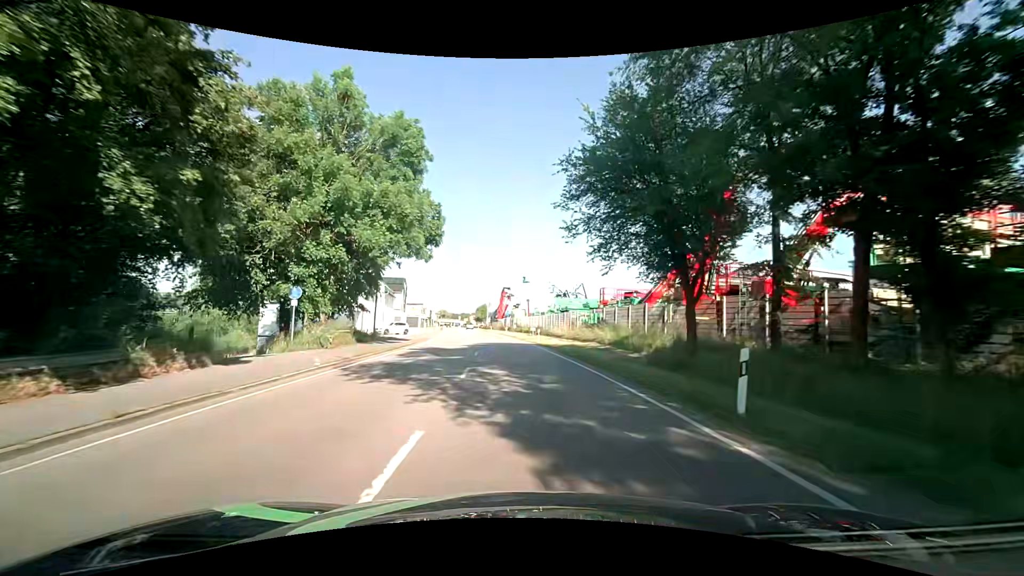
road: primary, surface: asphalt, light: Day
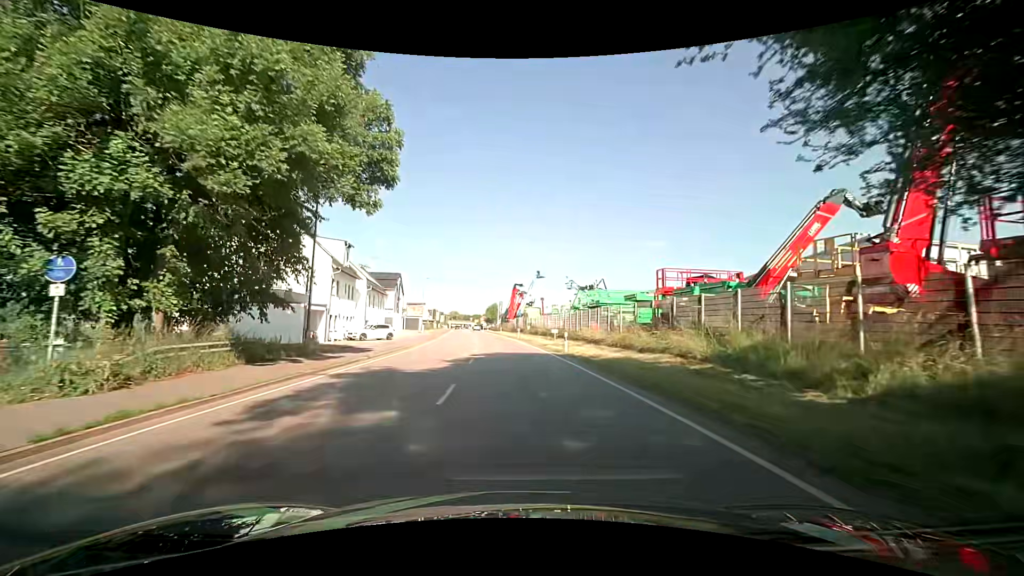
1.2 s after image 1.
(-0.2, +12.6) m; -1°
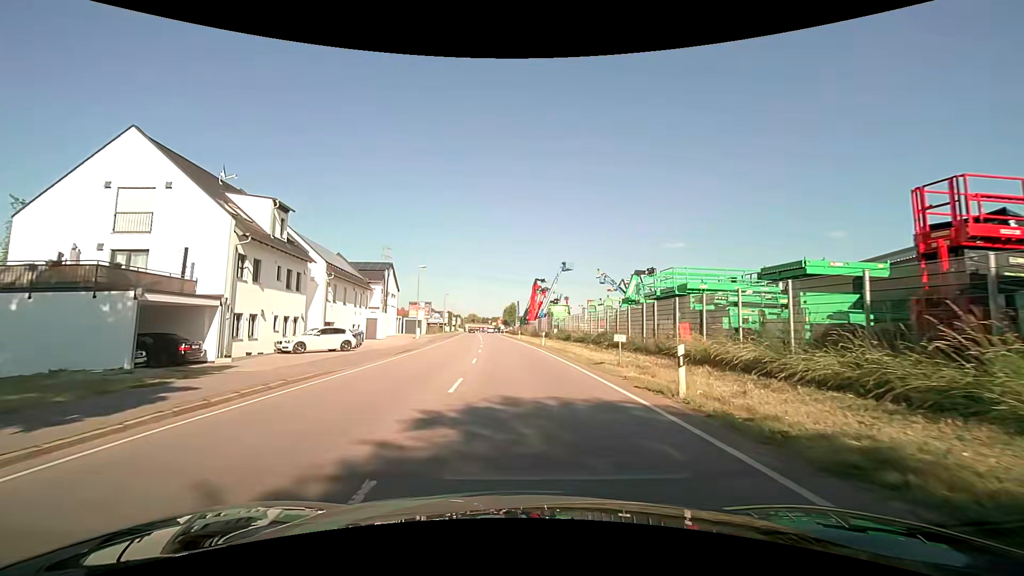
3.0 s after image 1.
(-0.4, +16.0) m; -2°
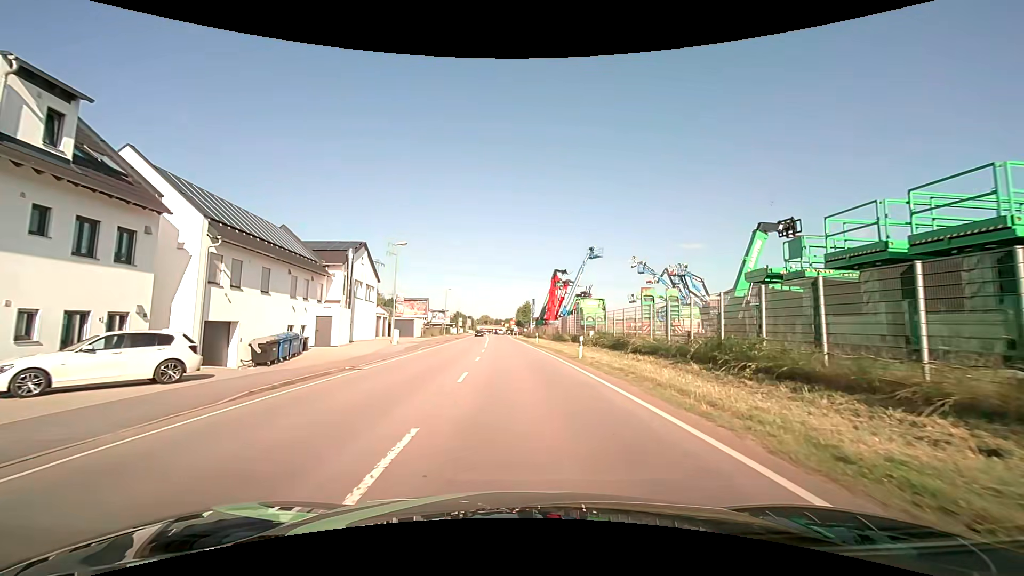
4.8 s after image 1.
(-0.4, +15.9) m; -2°
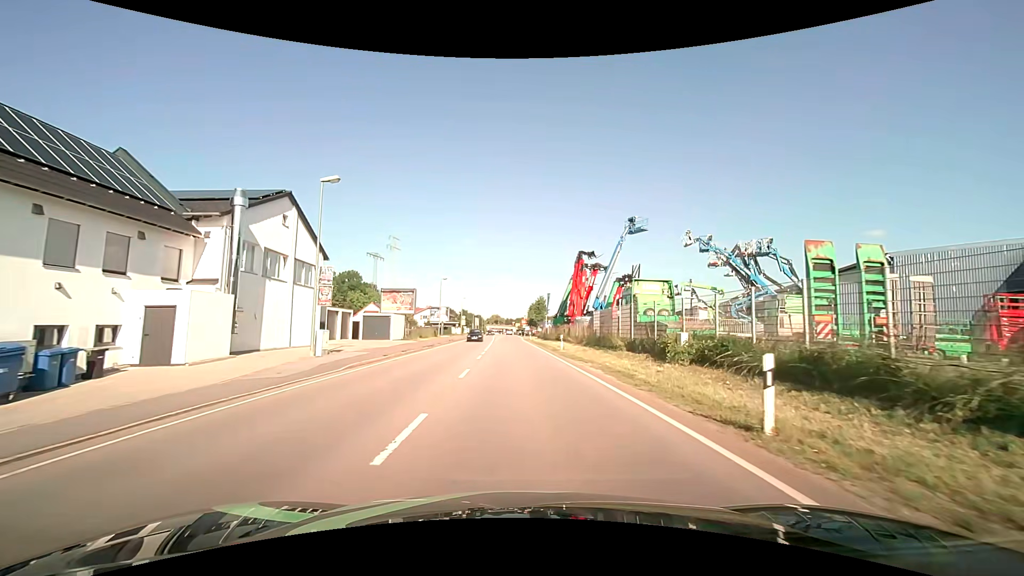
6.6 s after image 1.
(-0.2, +17.0) m; -1°
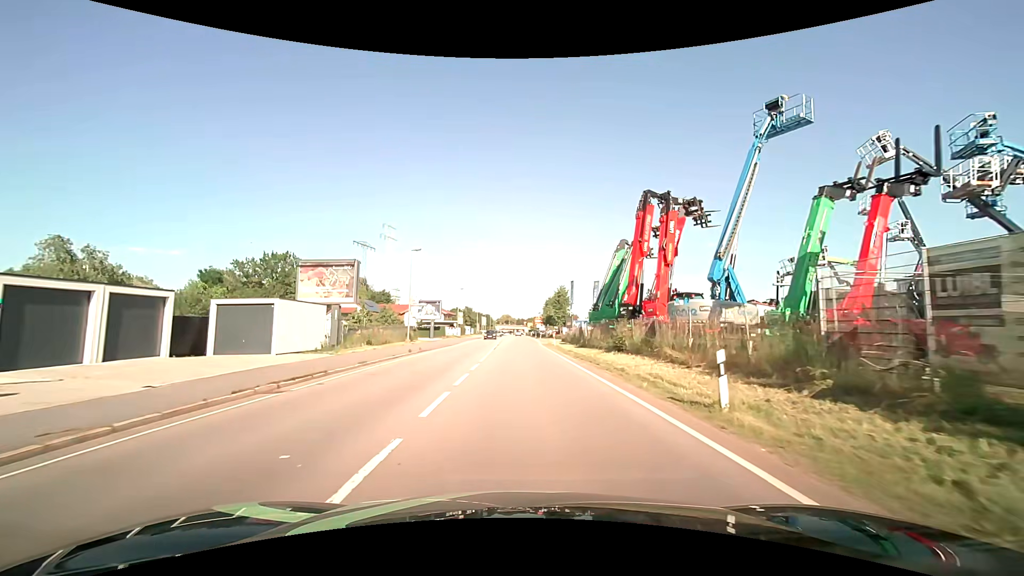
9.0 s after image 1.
(-0.4, +24.5) m; -2°
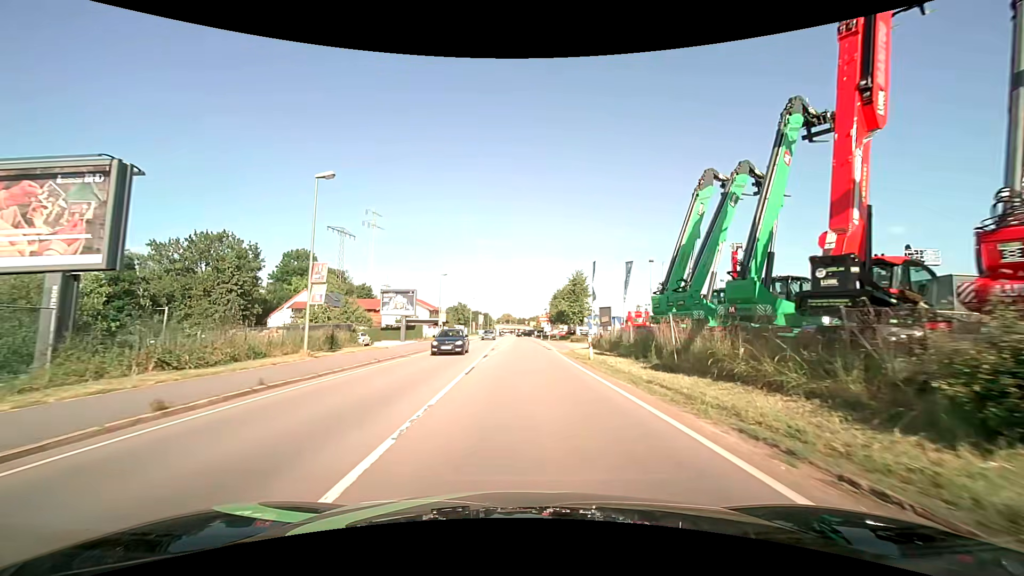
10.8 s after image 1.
(0.0, +19.9) m; 0°
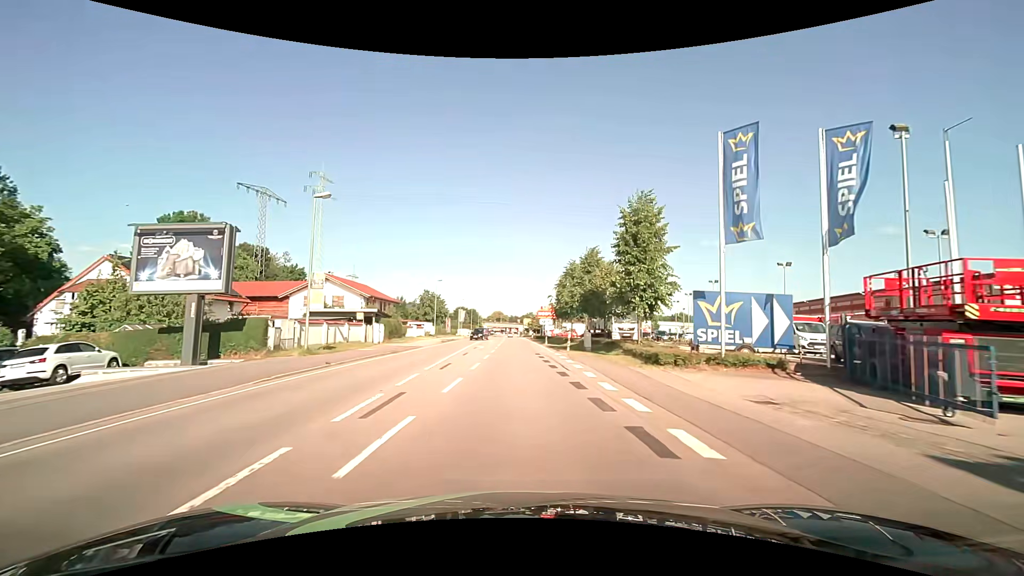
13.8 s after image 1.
(+0.6, +34.6) m; +1°
(0, +10) (0, +20) (0, +30) (0, +40) (0, +50) (0, +60) (0, +70) (-1, +80) (-1, +90) (-1, +100) m
